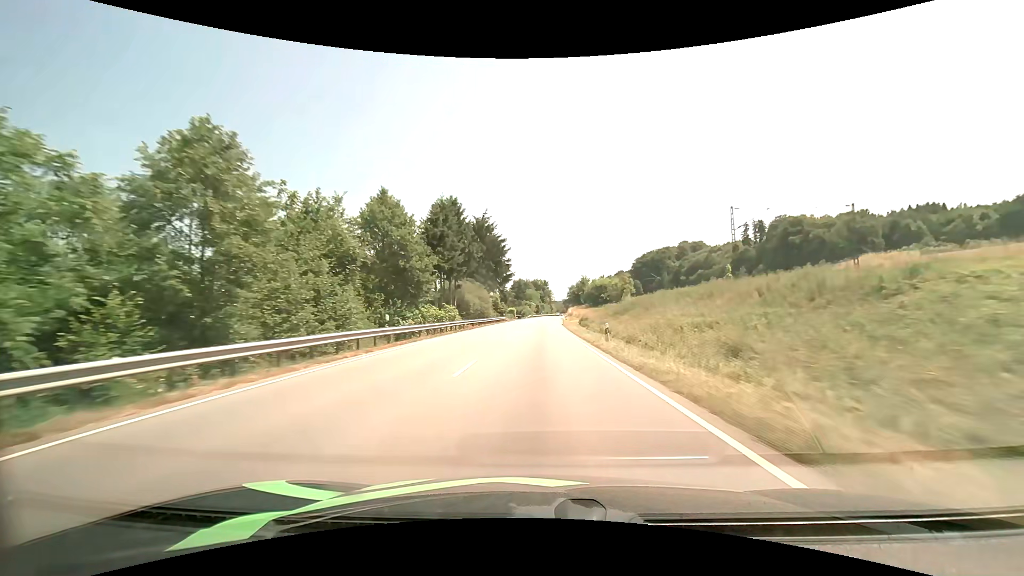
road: primary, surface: asphalt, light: Day
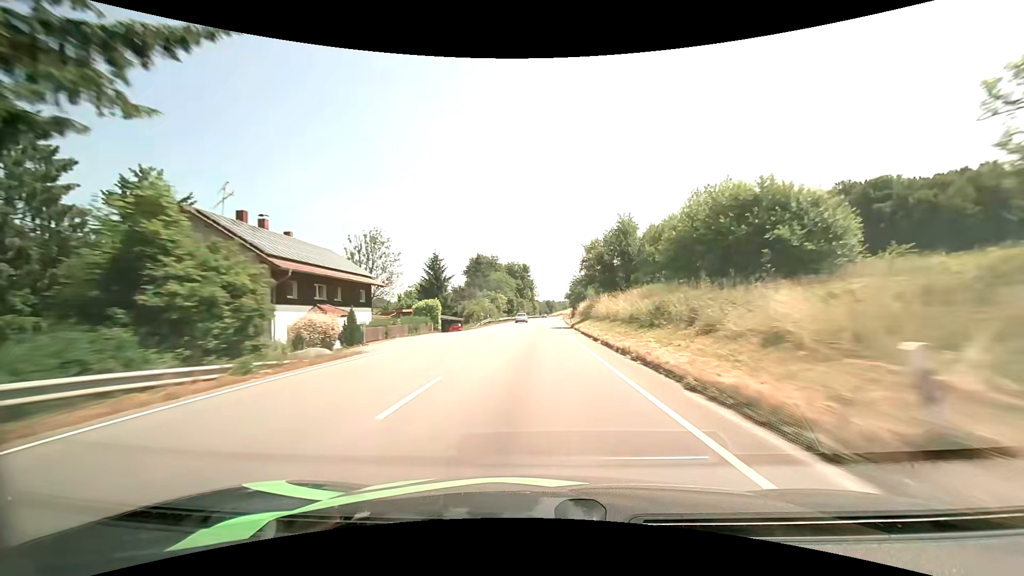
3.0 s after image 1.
(+1.1, +77.7) m; +2°
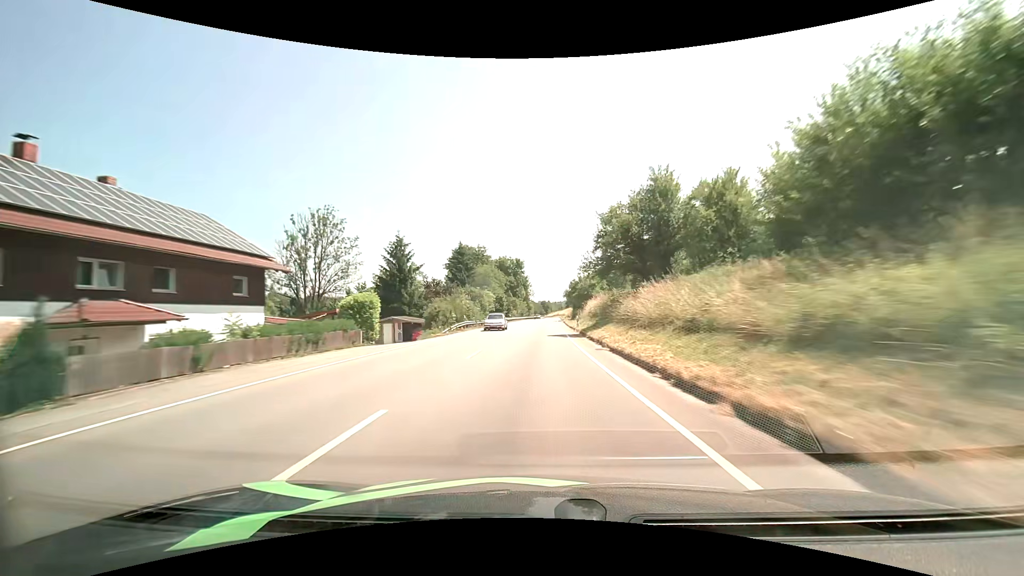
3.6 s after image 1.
(+0.1, +15.7) m; +1°
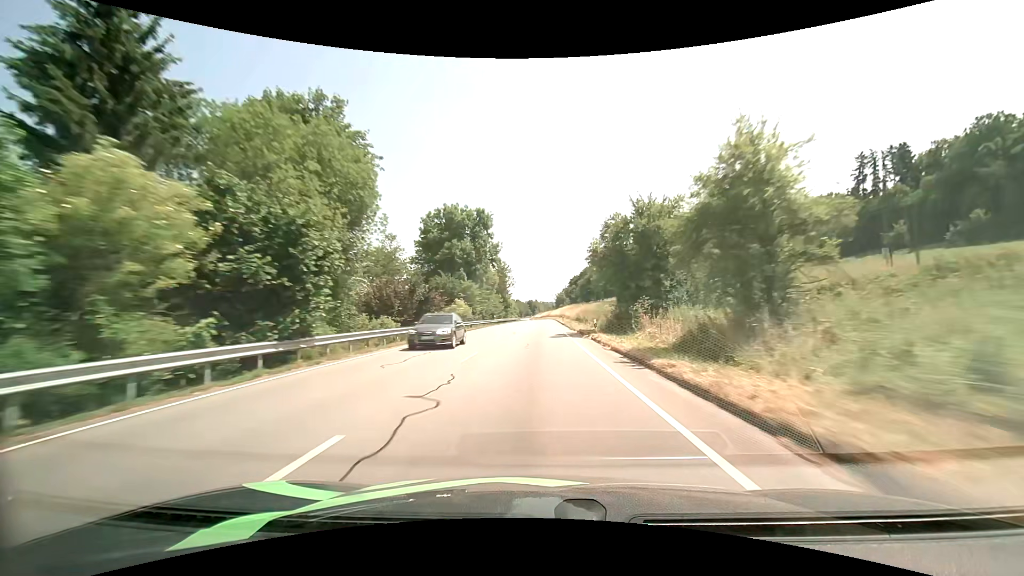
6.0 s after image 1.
(+0.8, +62.6) m; +2°
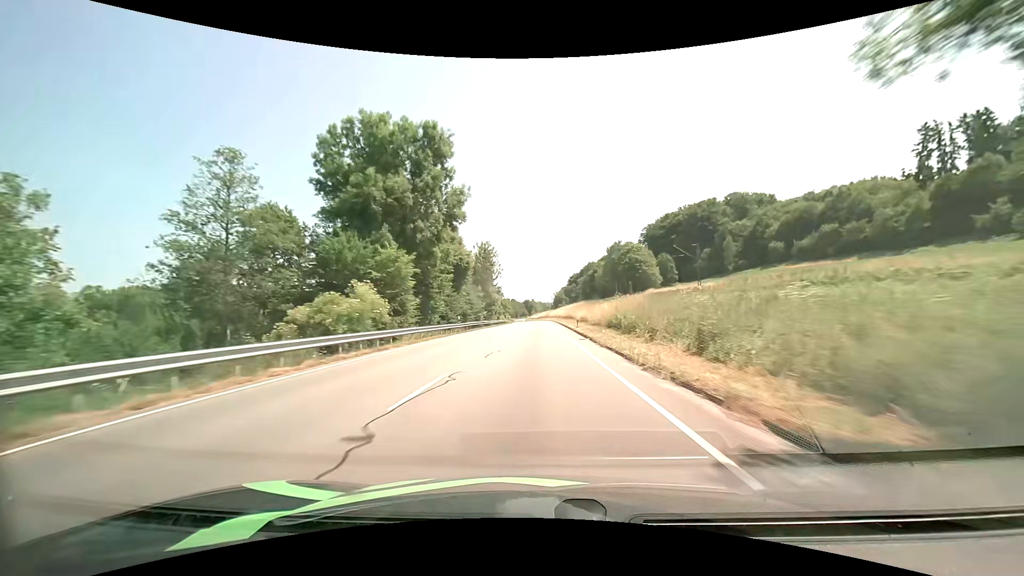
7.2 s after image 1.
(0.0, +31.1) m; 0°
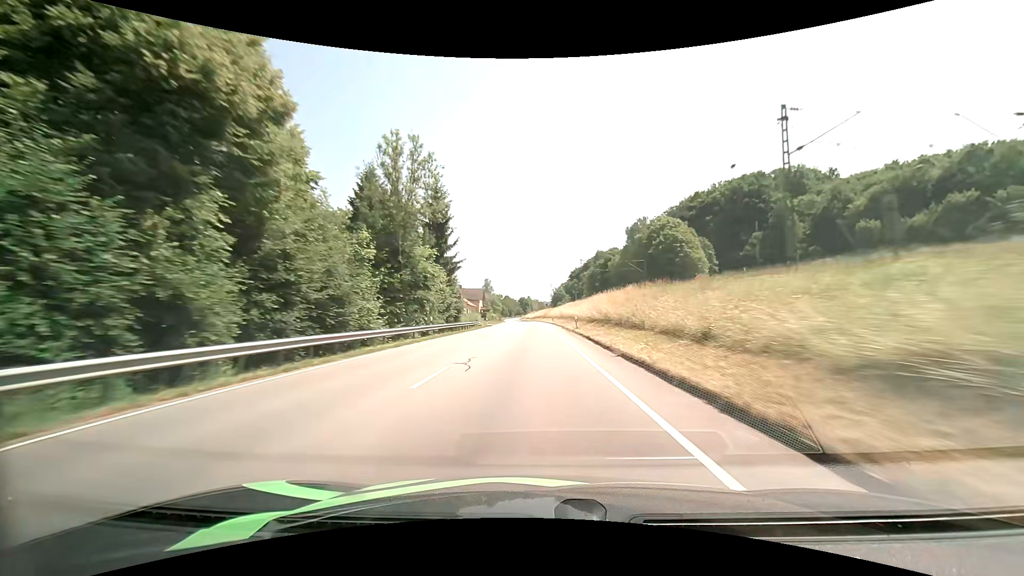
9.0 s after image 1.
(+0.3, +47.0) m; 0°
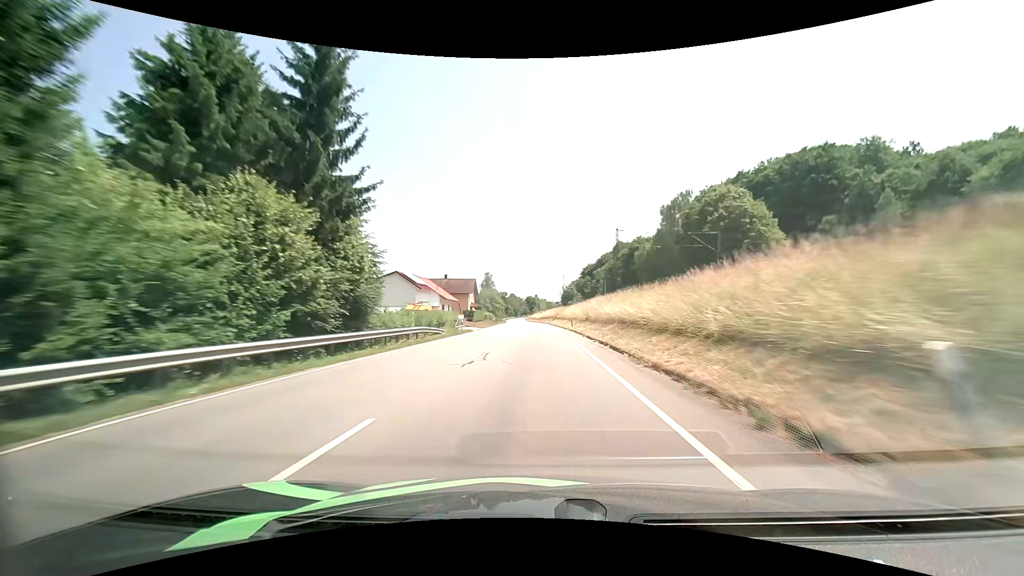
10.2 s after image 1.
(-0.2, +31.2) m; -1°
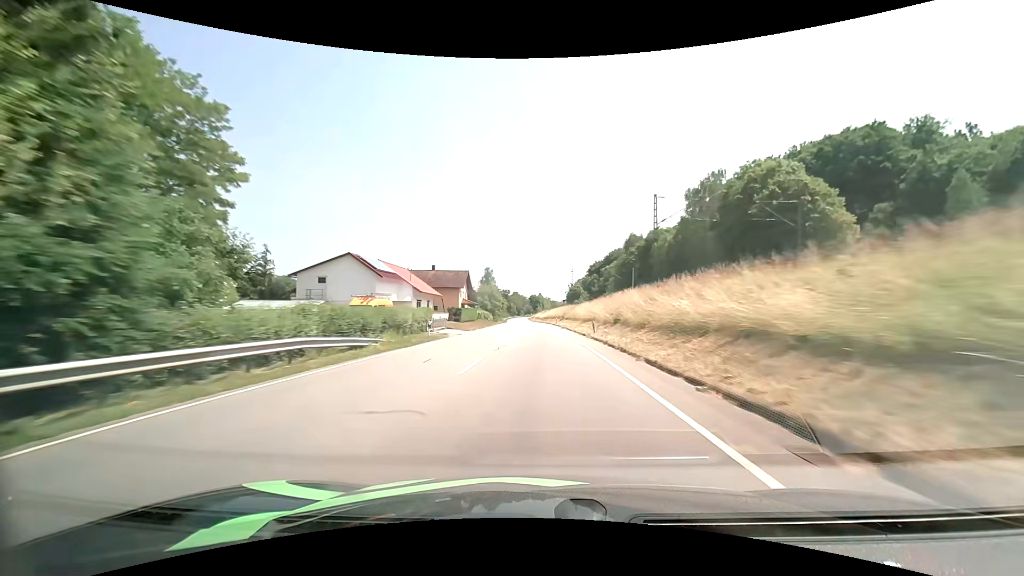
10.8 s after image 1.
(-0.1, +15.6) m; 0°
(0, +10) (0, +20) (0, +30) (0, +40) (0, +50) (0, +60) (0, +70) (-1, +80) (-1, +90) (-1, +100) m
